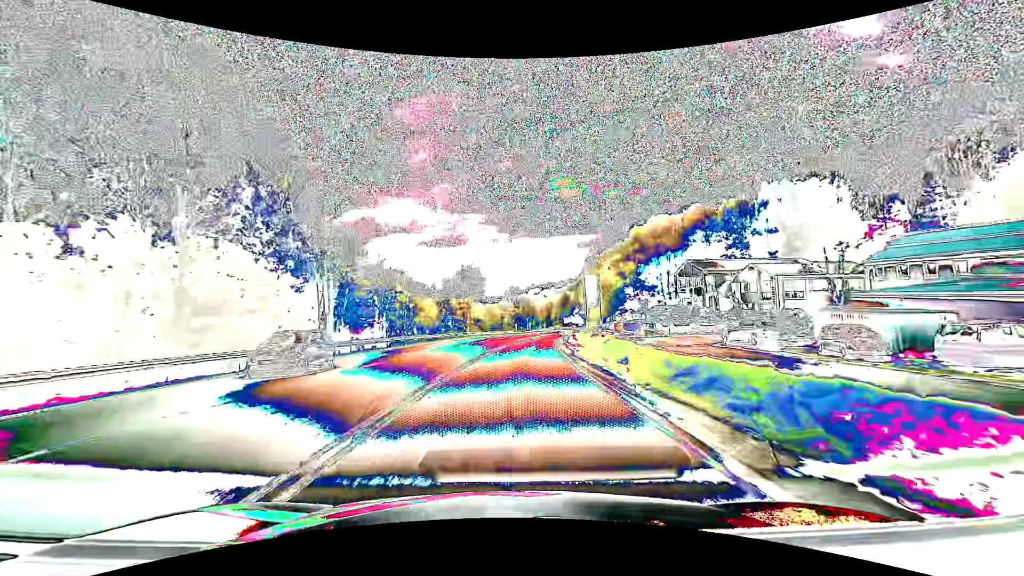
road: primary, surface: asphalt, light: Day
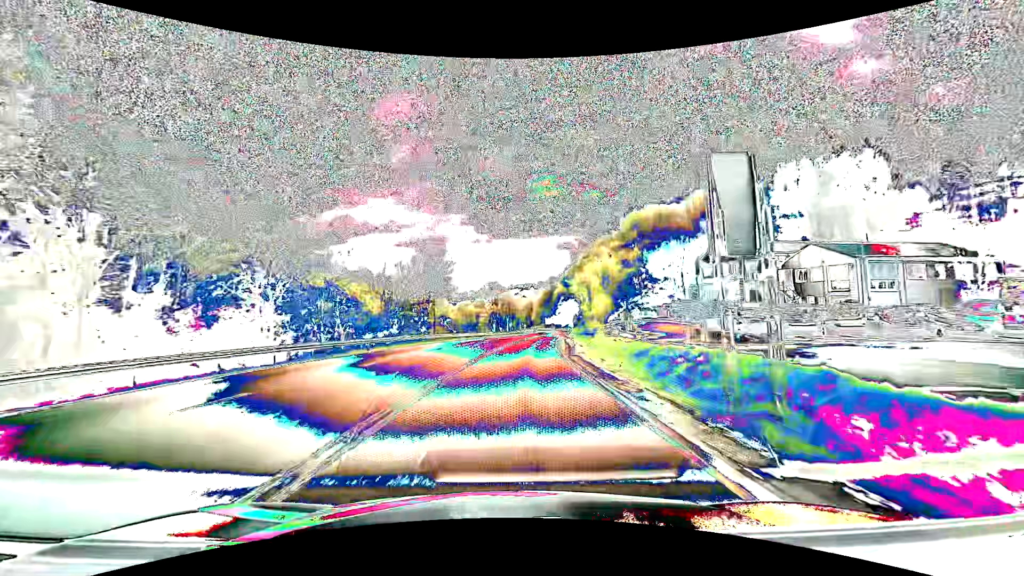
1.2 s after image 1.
(+0.4, +21.0) m; +3°
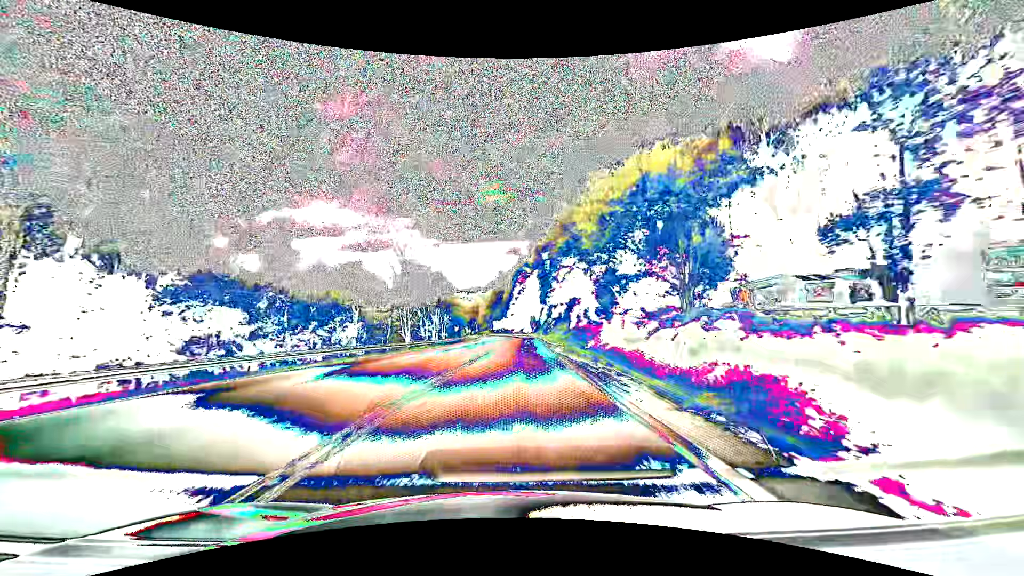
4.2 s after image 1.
(+2.8, +52.8) m; +6°
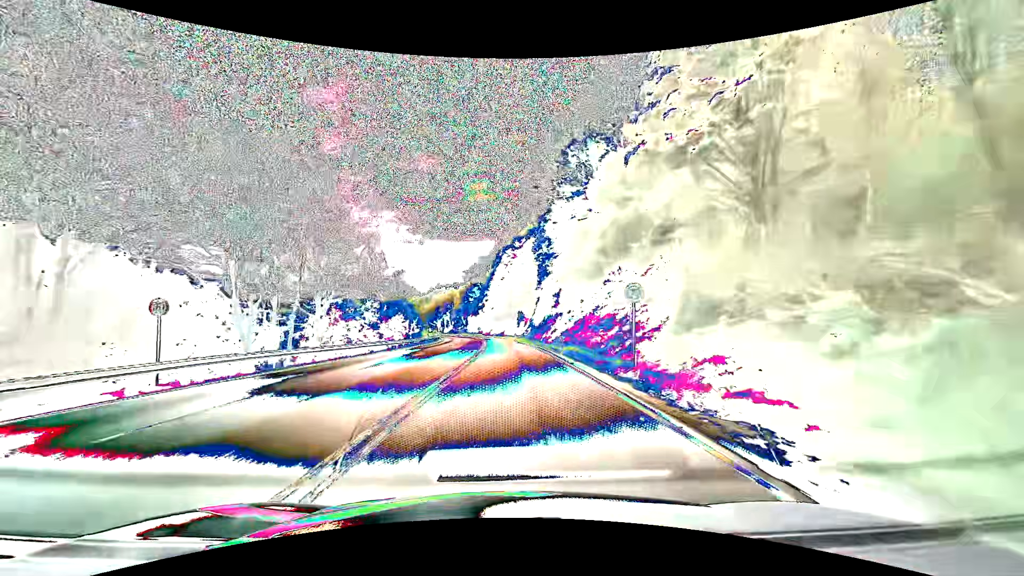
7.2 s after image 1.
(+1.2, +53.2) m; +2°
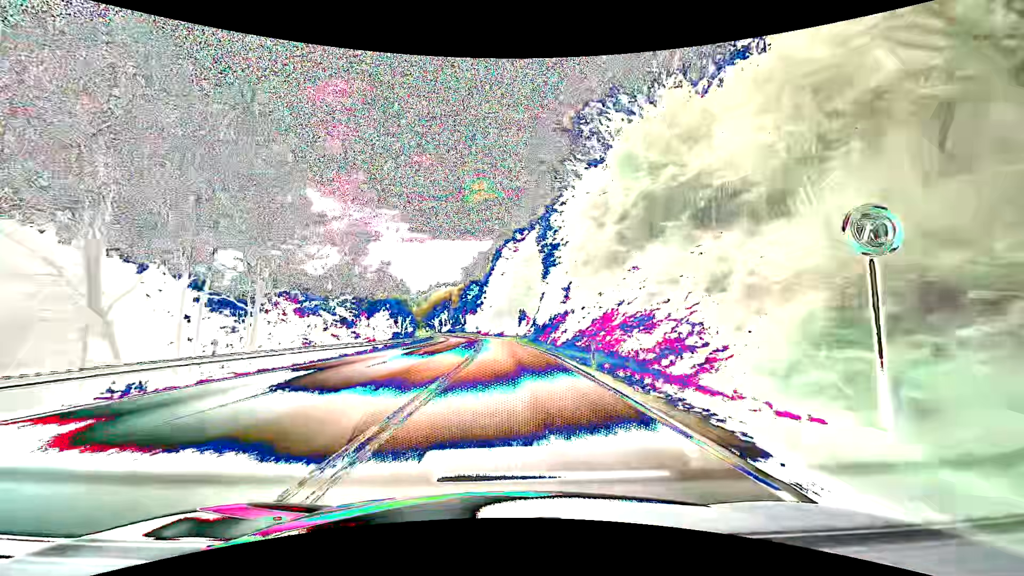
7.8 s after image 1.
(0.0, +10.6) m; 0°
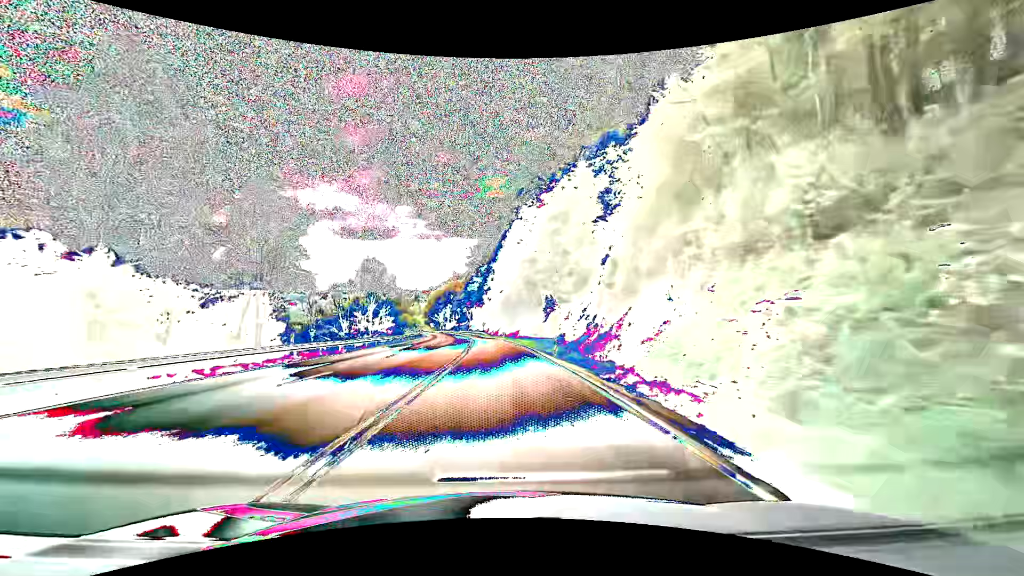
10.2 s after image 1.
(-0.4, +42.7) m; -1°
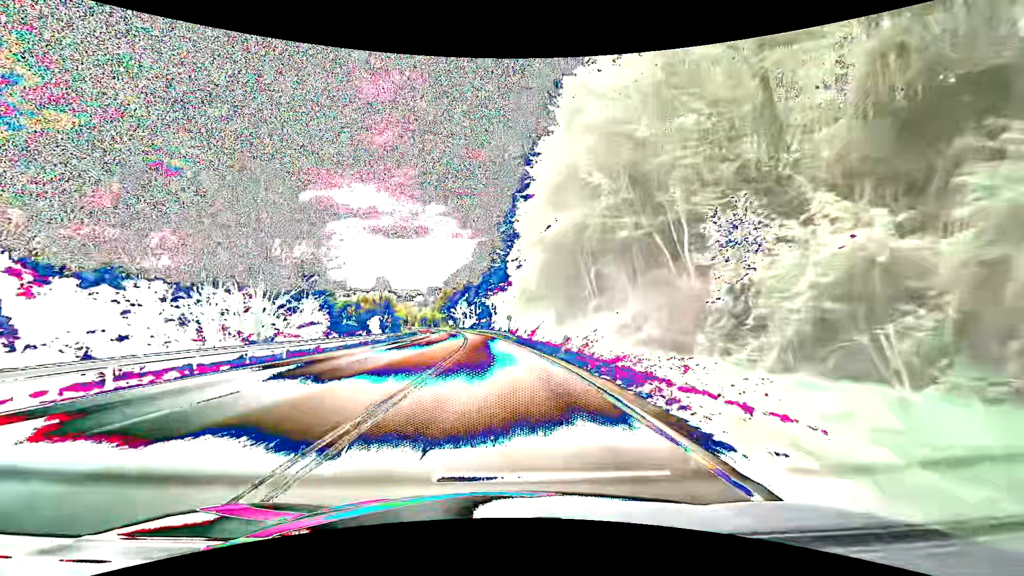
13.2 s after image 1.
(-1.8, +53.3) m; -4°
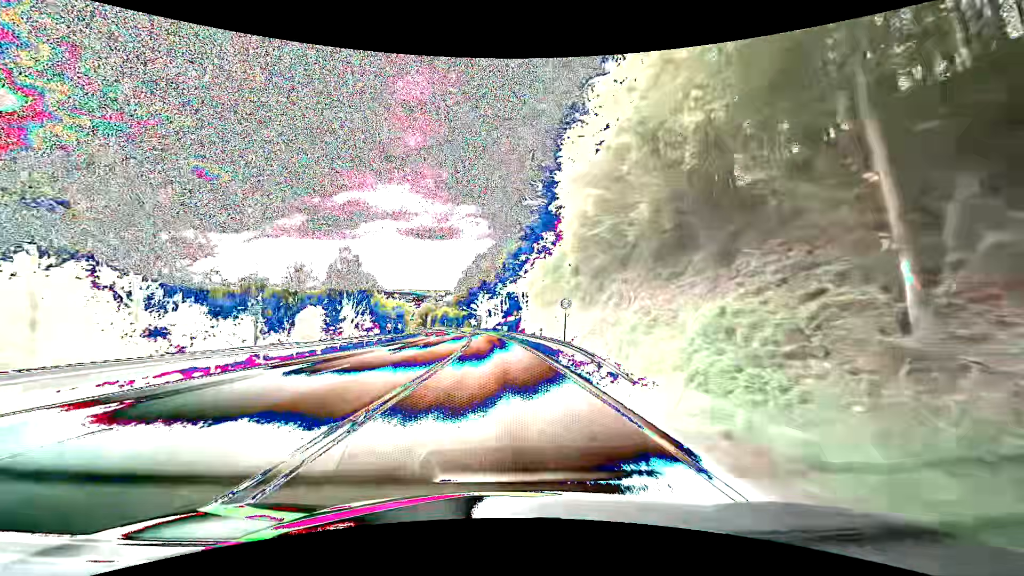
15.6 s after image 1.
(-1.1, +39.3) m; -3°
(0, +10) (0, +20) (-1, +30) (-1, +40) (-2, +50) (-3, +60) (-4, +70) (-5, +80) (-6, +90) (-7, +100) m
